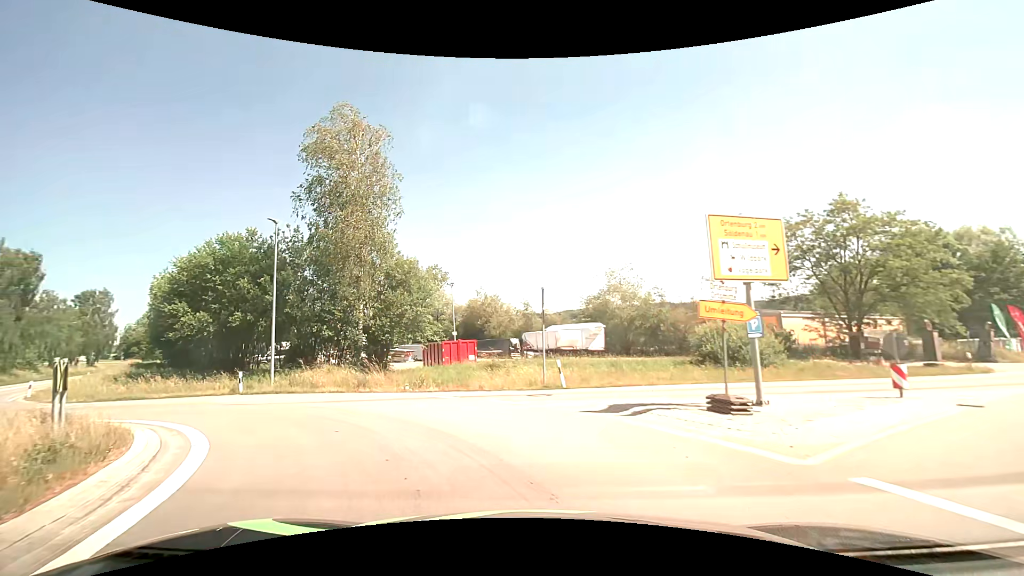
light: Day
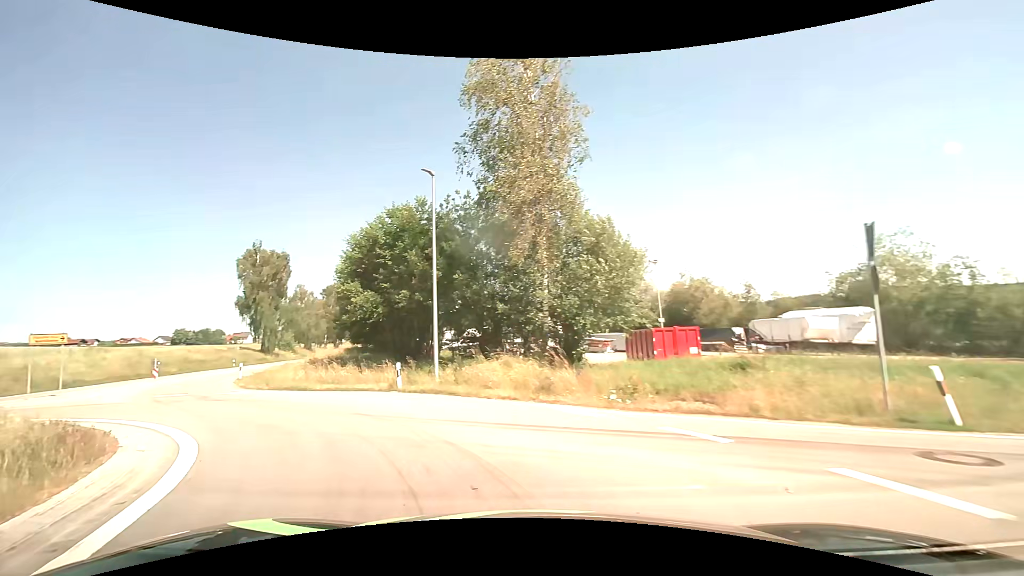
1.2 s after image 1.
(-1.3, +7.6) m; -22°
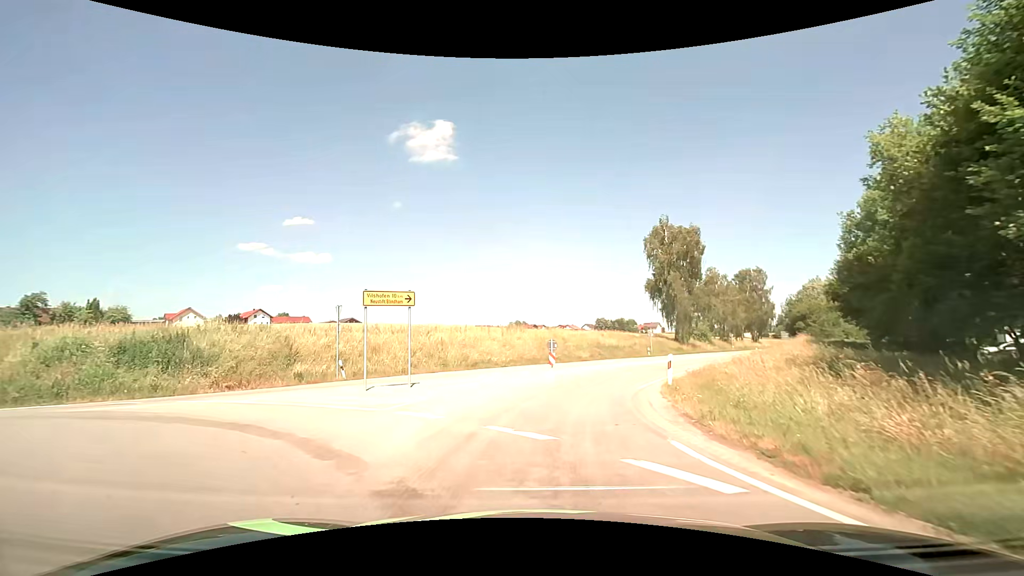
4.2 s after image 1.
(-8.7, +15.9) m; -45°
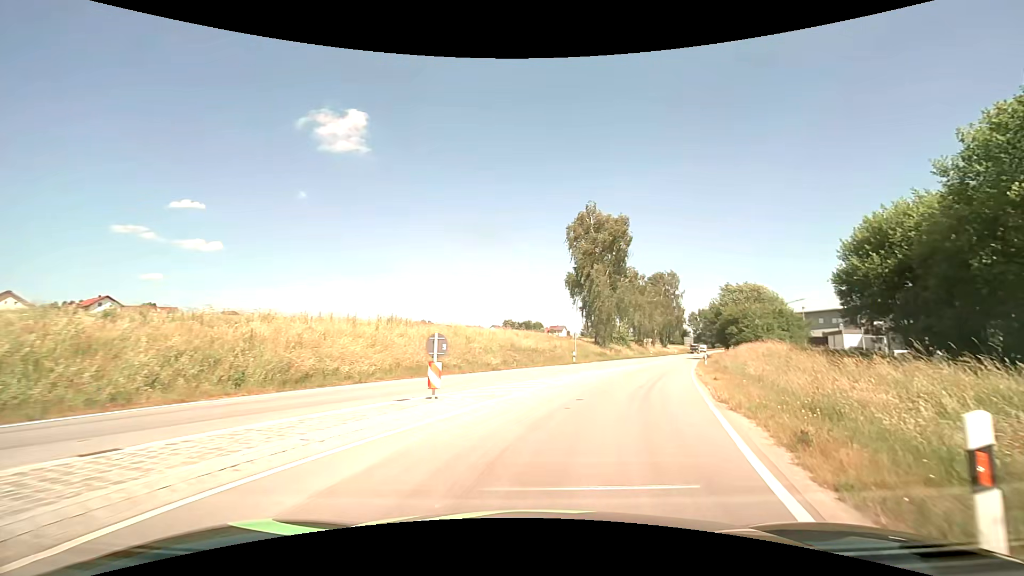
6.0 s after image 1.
(+0.5, +13.8) m; +9°
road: secondary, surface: asphalt
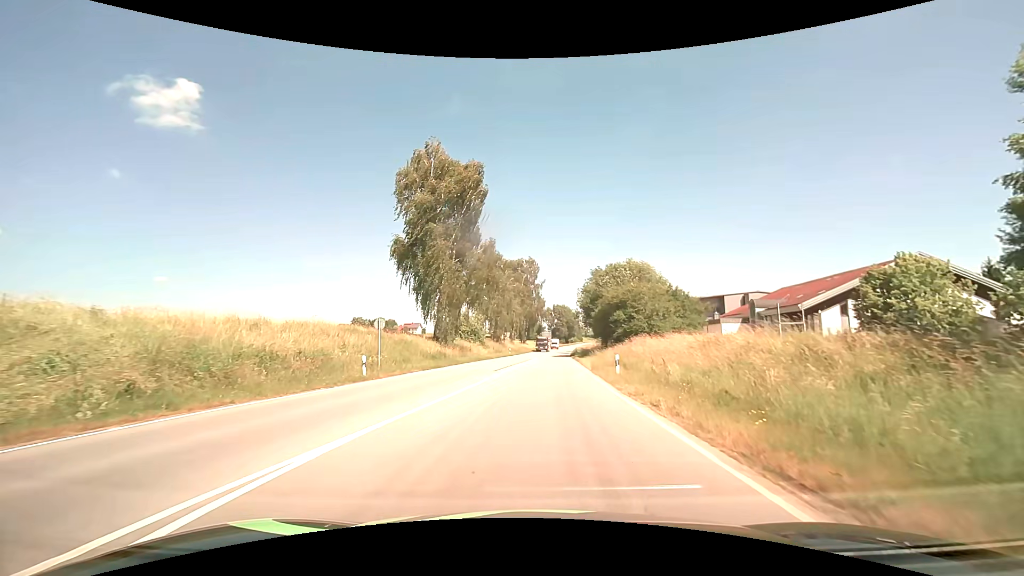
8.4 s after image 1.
(+4.6, +22.1) m; +17°
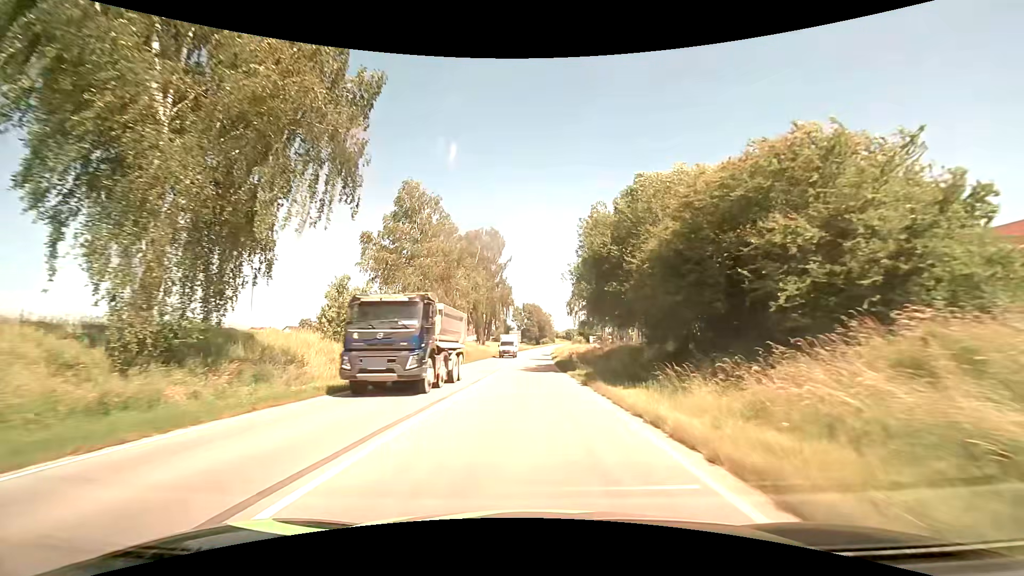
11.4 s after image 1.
(+1.4, +35.6) m; +4°
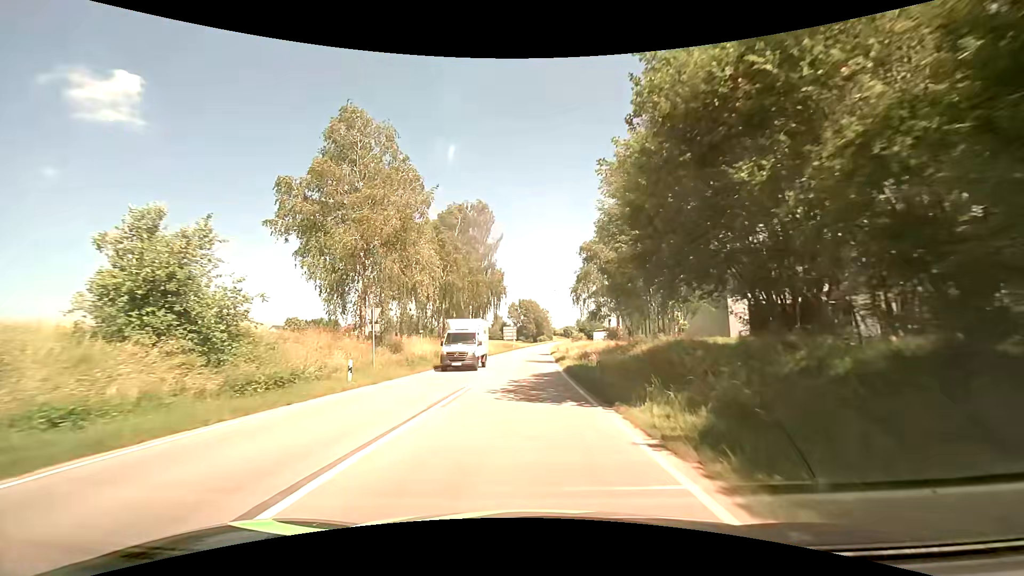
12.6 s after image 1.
(+0.1, +16.3) m; 0°
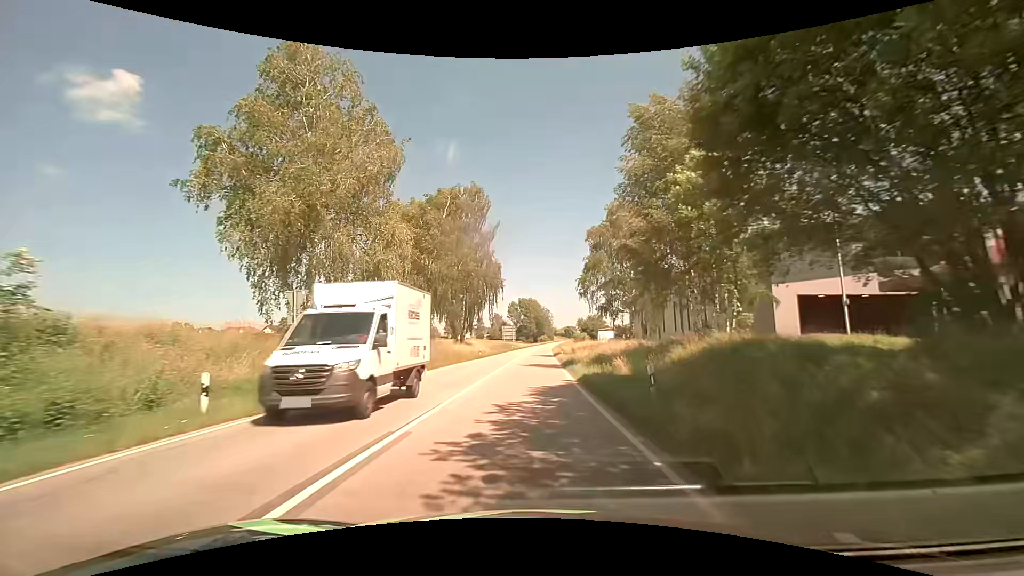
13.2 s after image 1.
(0.0, +8.4) m; -1°
(0, +10) (0, +20) (+1, +30) (+1, +40) (+1, +50) (+2, +60) (+2, +70) (+2, +80) (+3, +90) (+3, +100) m
